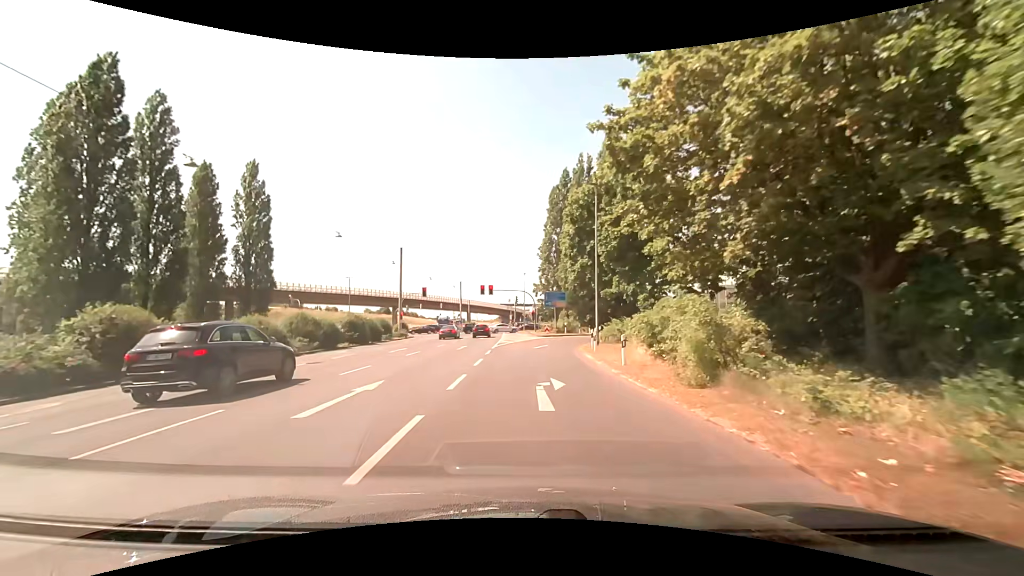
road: primary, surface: asphalt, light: Day
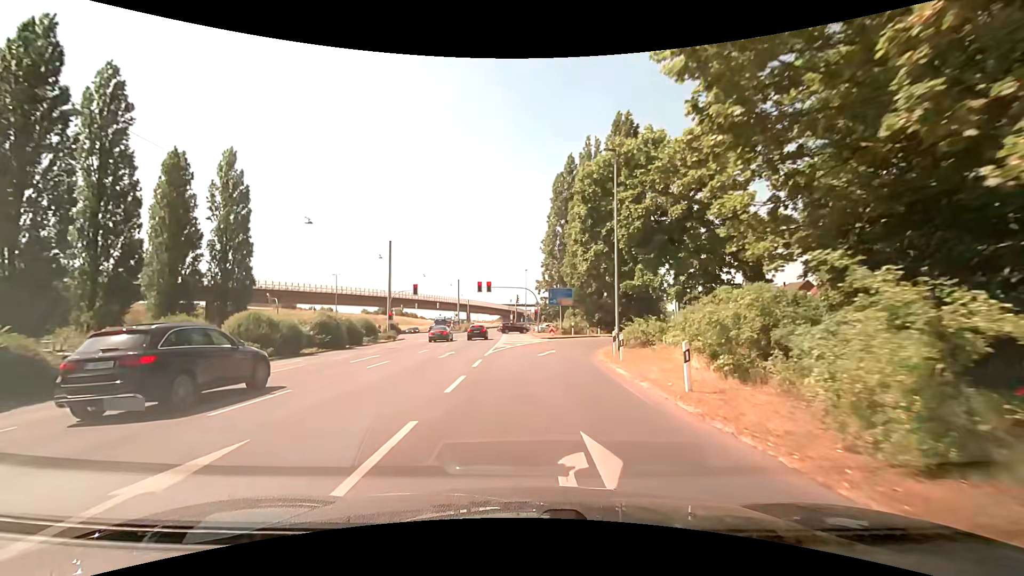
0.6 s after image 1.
(-0.1, +6.3) m; -1°
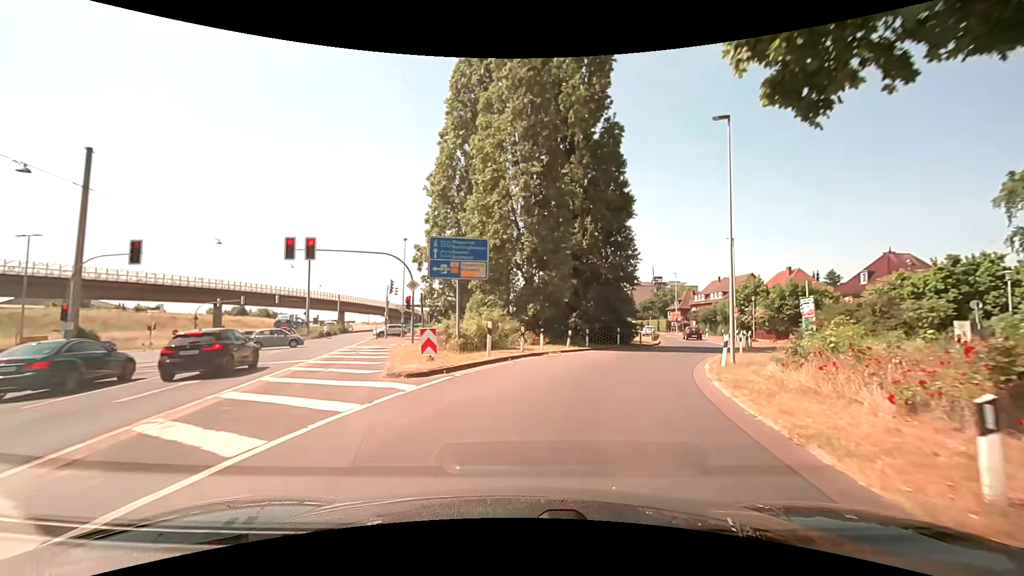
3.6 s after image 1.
(+1.9, +29.7) m; +11°
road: secondary_link
(+1, +10) (+3, +20) (+7, +29) (+12, +38) (+15, +47) (+18, +57) (+19, +67) (+20, +77) (+21, +87) (+21, +97) m
